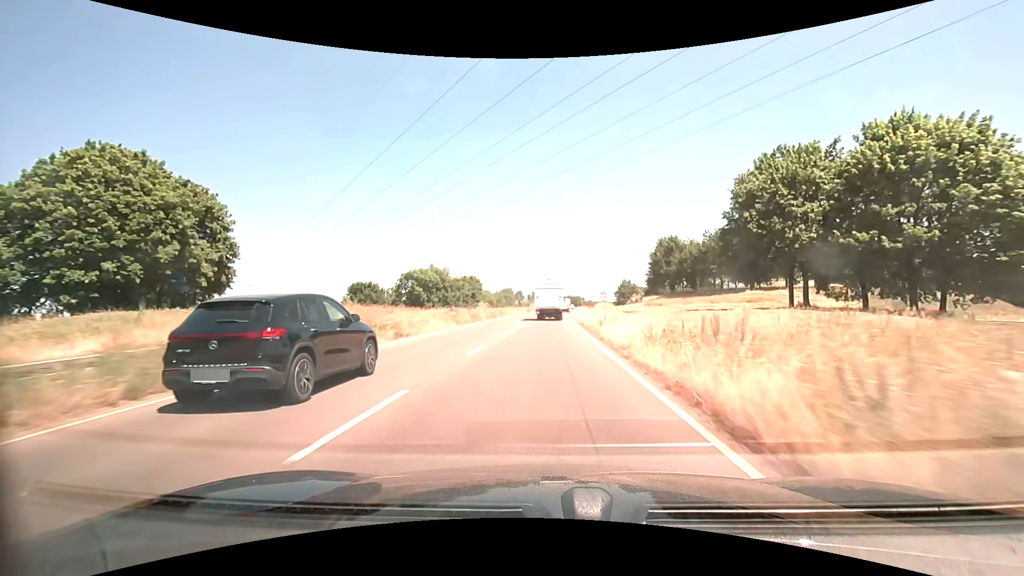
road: trunk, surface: asphalt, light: Day
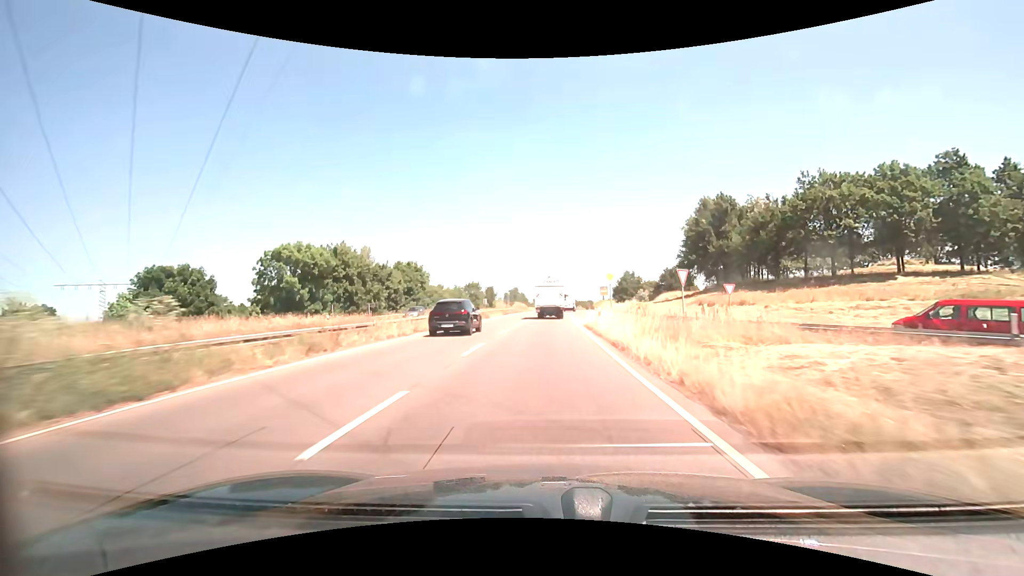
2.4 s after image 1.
(+0.8, +44.9) m; +2°
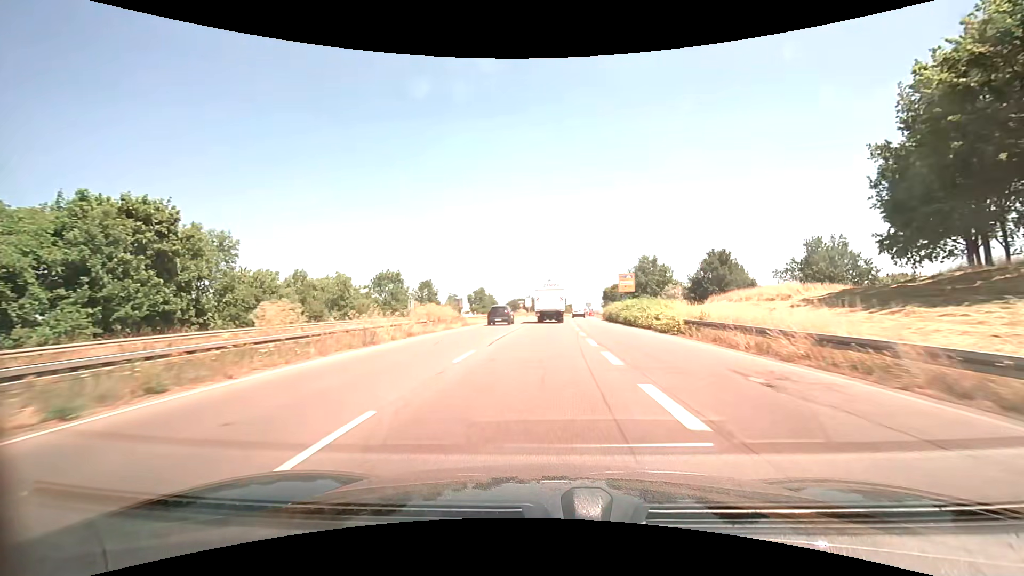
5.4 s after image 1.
(+1.2, +54.9) m; +3°
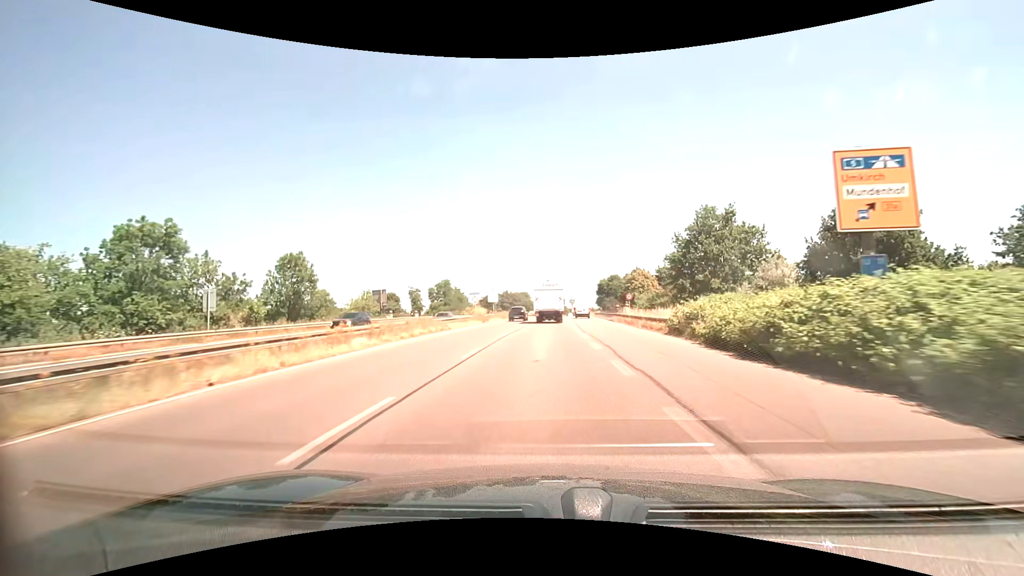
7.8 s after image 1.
(+0.8, +43.6) m; +2°
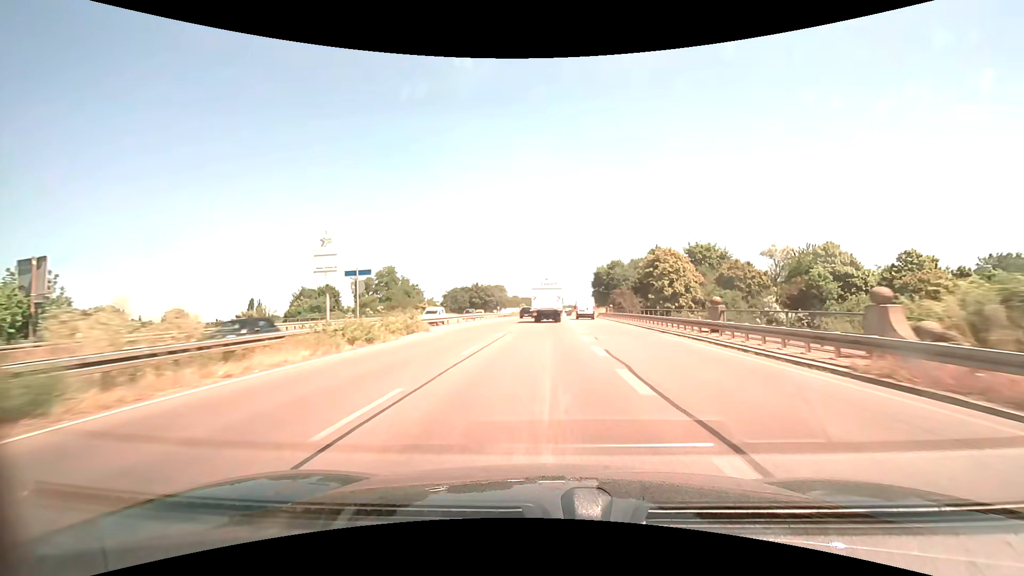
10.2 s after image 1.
(+0.7, +44.0) m; +2°
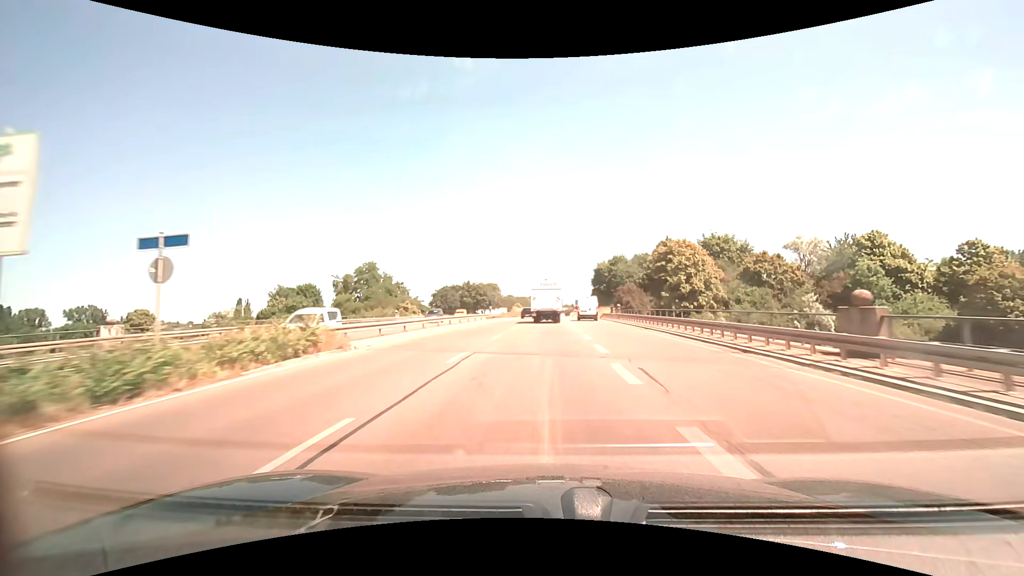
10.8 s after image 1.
(0.0, +11.0) m; +1°
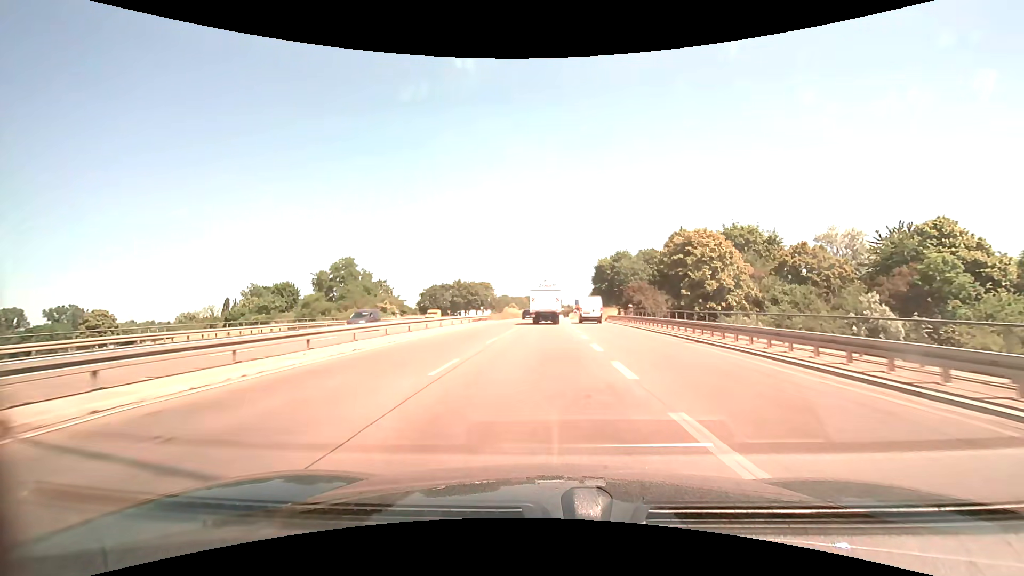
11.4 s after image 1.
(0.0, +10.9) m; 0°
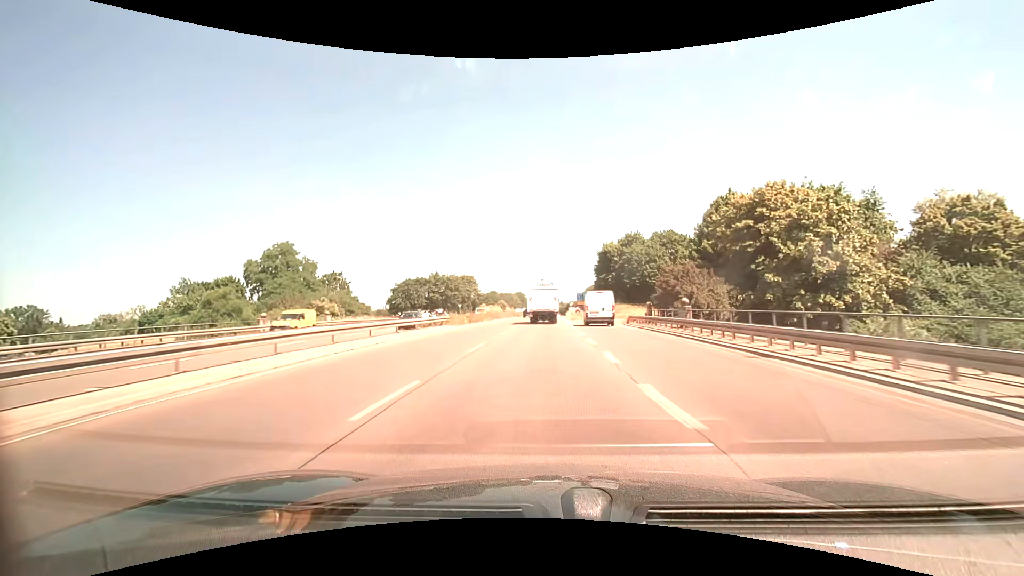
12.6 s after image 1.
(+0.1, +21.8) m; +1°
(0, +10) (0, +20) (0, +30) (0, +40) (0, +50) (+1, +60) (+1, +70) (+1, +80) (+1, +90) (+2, +100) m
